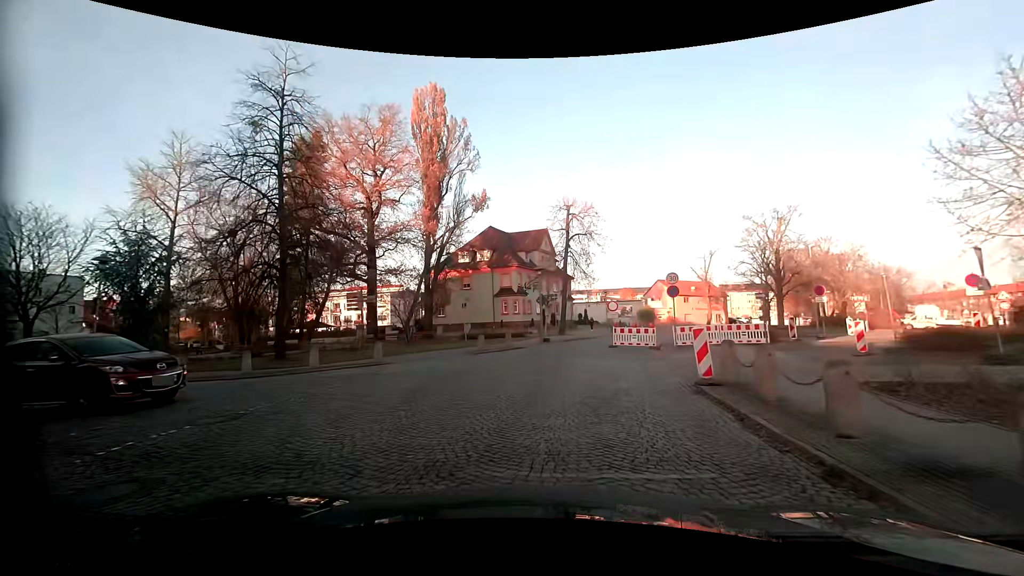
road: residential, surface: sett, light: Day
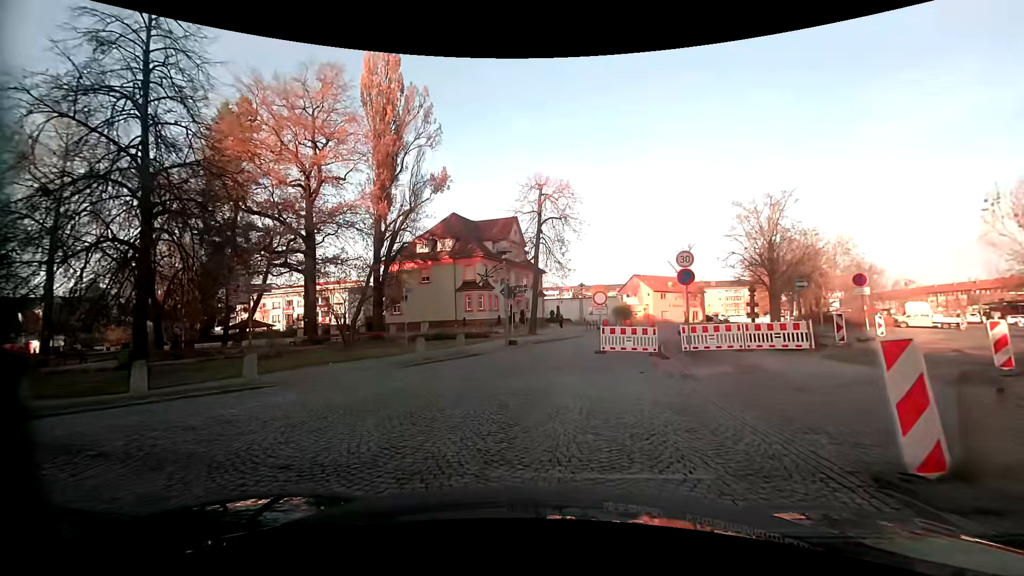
(+0.1, +6.7) m; +3°
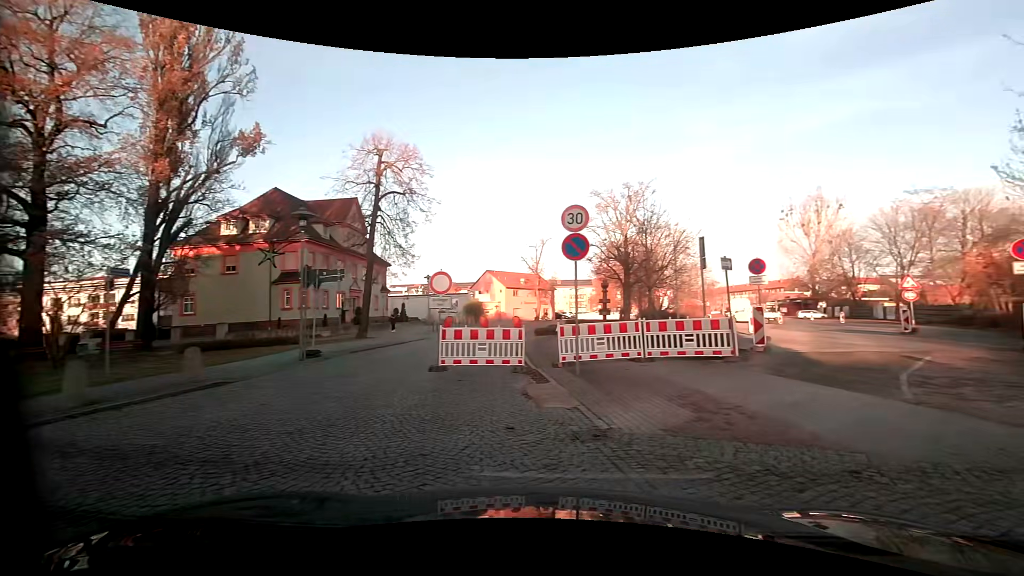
(+0.6, +7.0) m; +17°
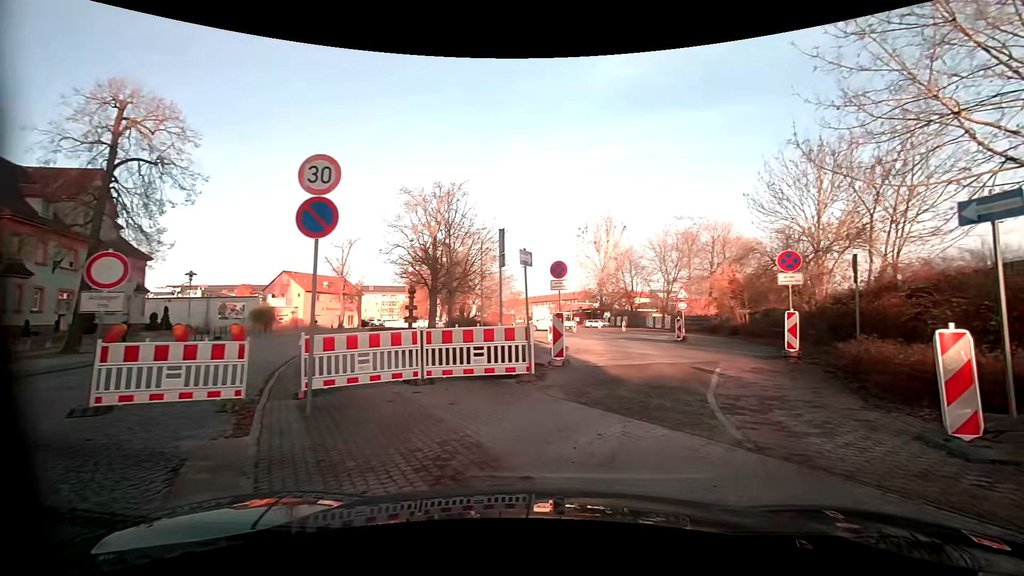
(+0.6, +3.3) m; +20°
